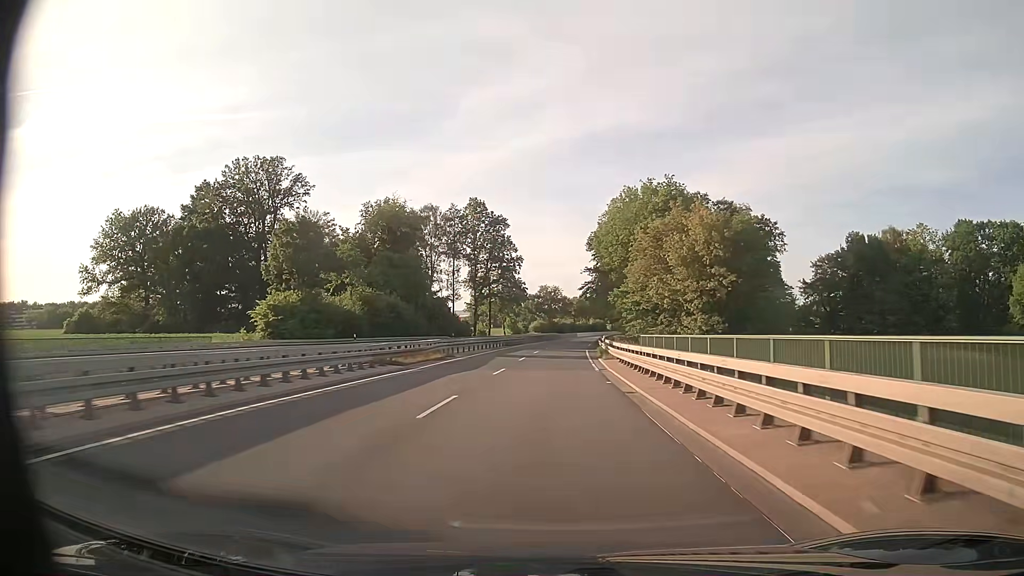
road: trunk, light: Day
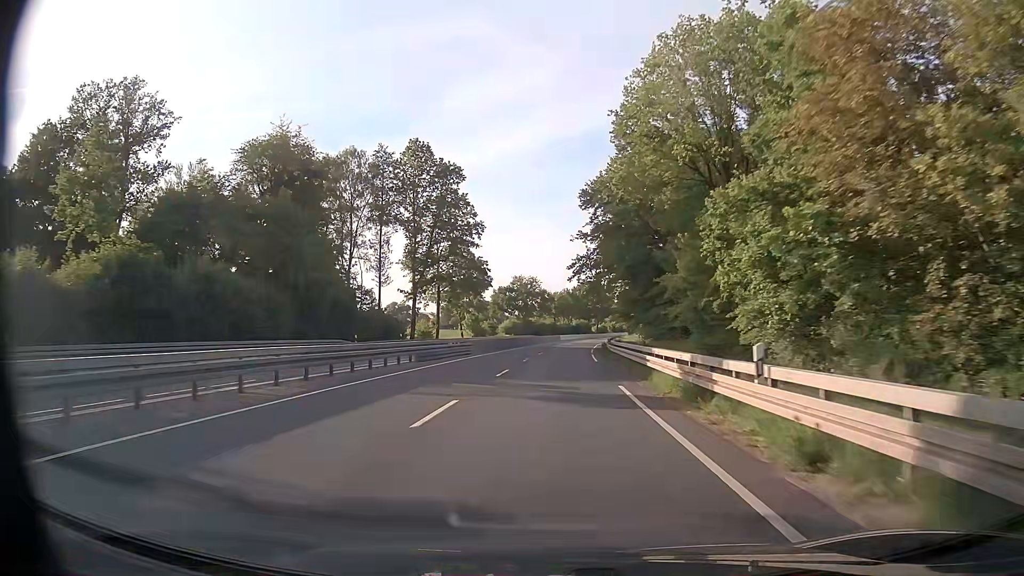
(+0.6, +37.3) m; +2°
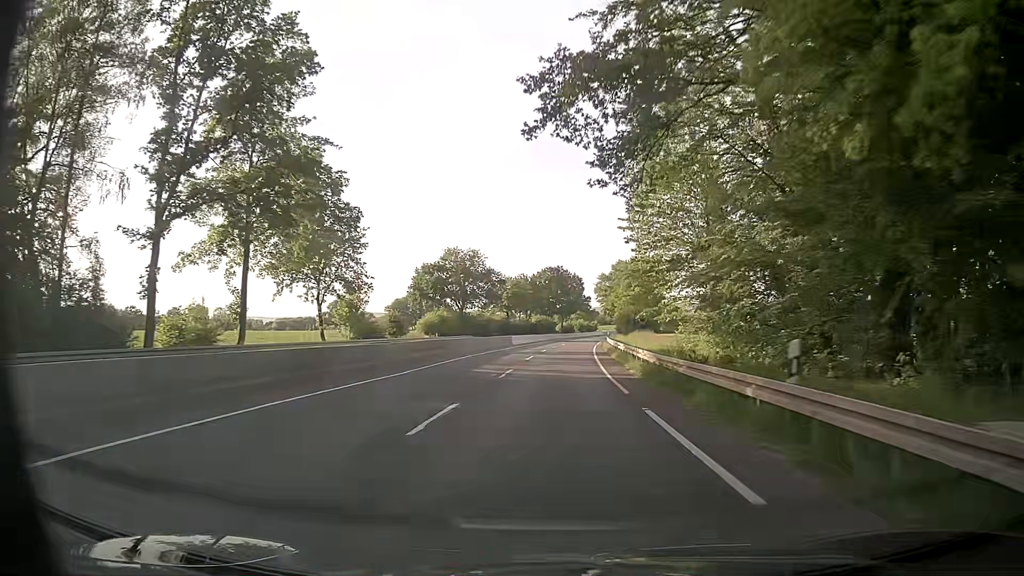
(+1.5, +49.1) m; +3°
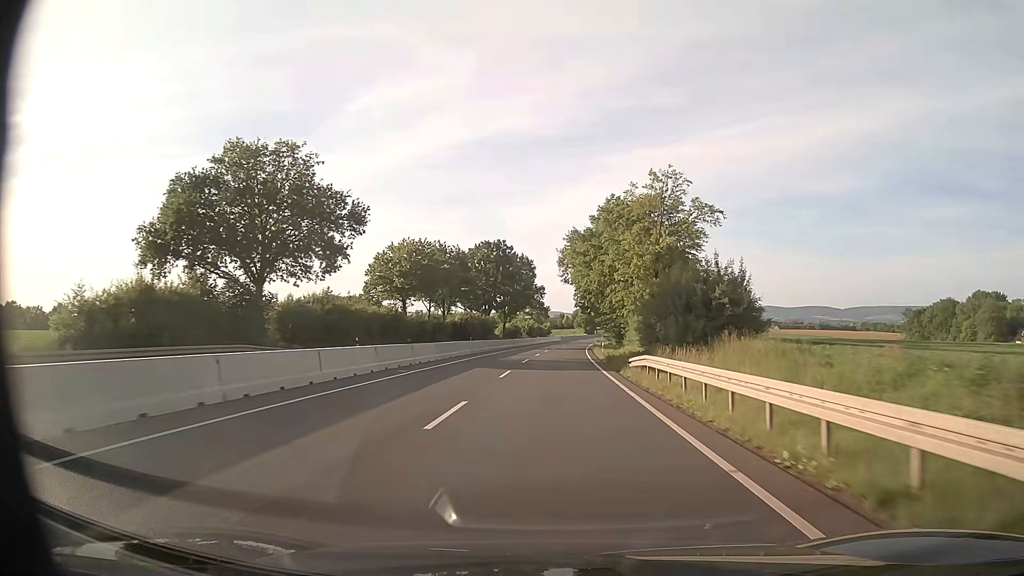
(+2.6, +59.8) m; +5°
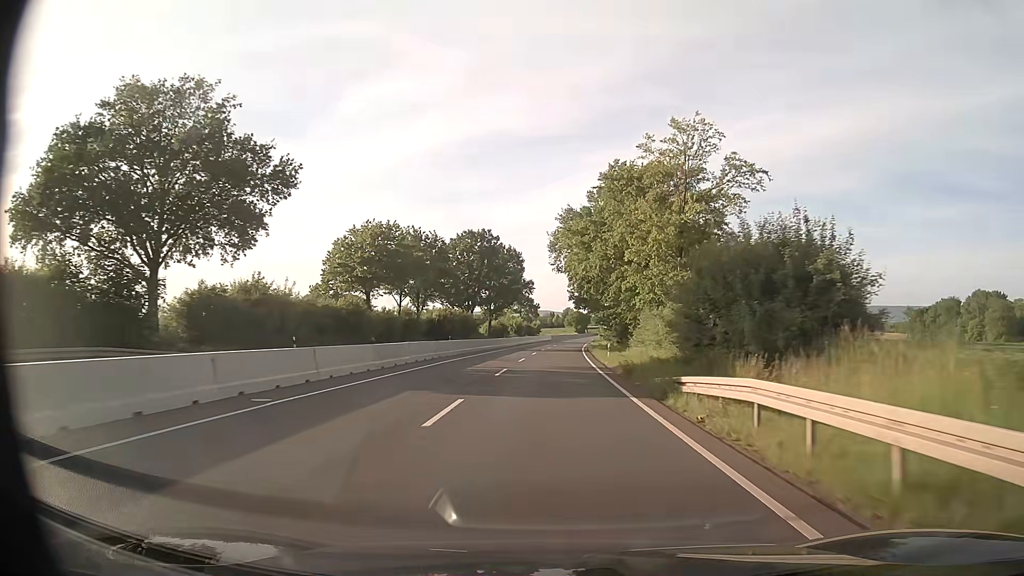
(+0.1, +12.0) m; +1°
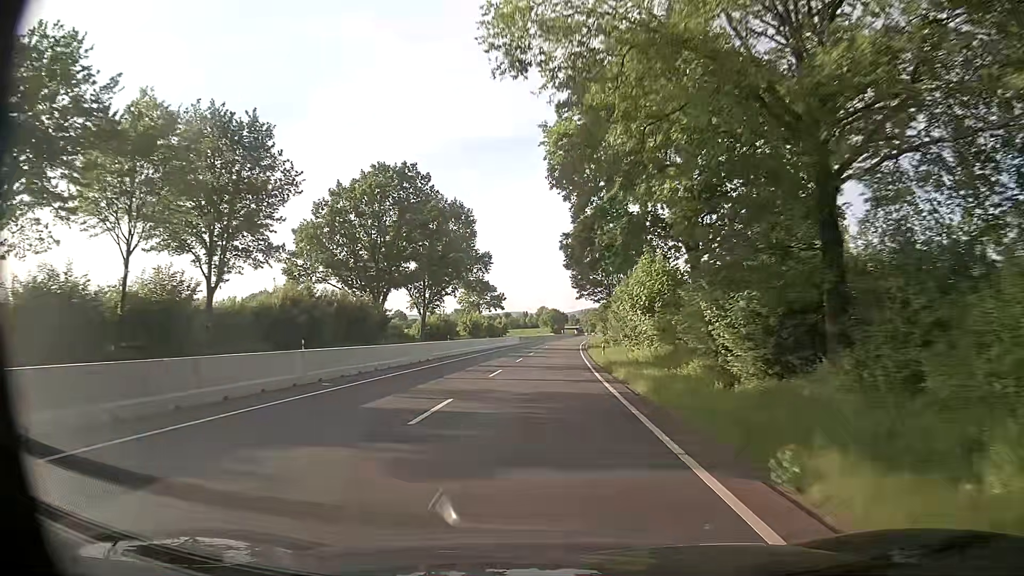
(+1.1, +48.3) m; +2°
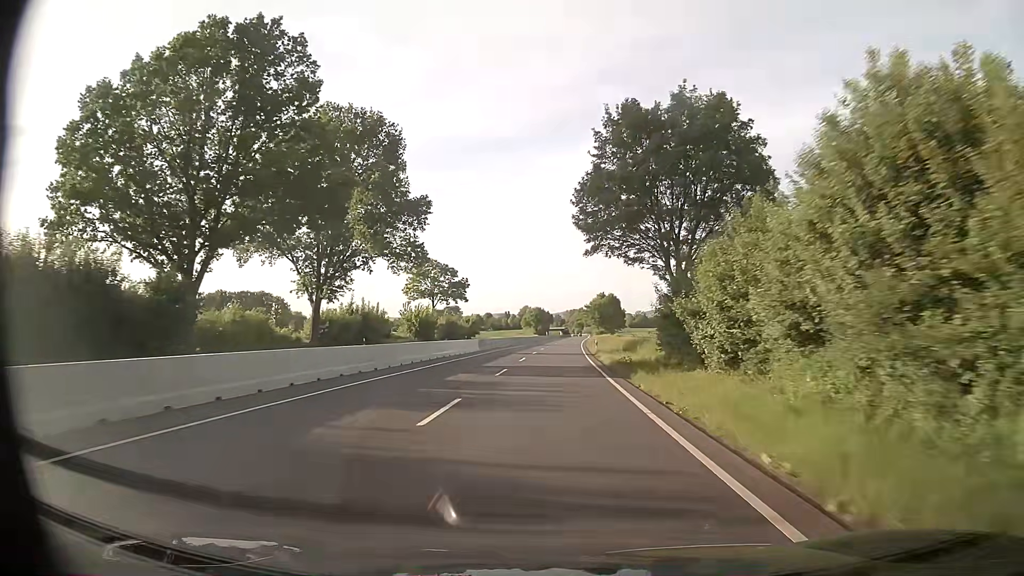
(+0.4, +36.8) m; +1°
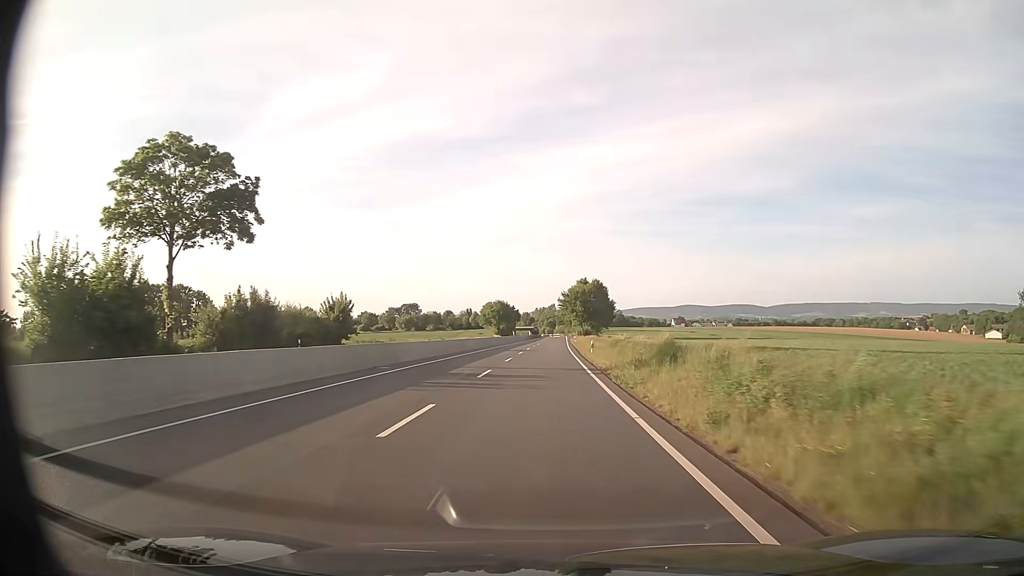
(+1.8, +62.0) m; +3°
(0, +10) (0, +20) (0, +30) (0, +40) (0, +50) (0, +60) (+1, +70) (+1, +80) (+1, +90) (+1, +100) m
